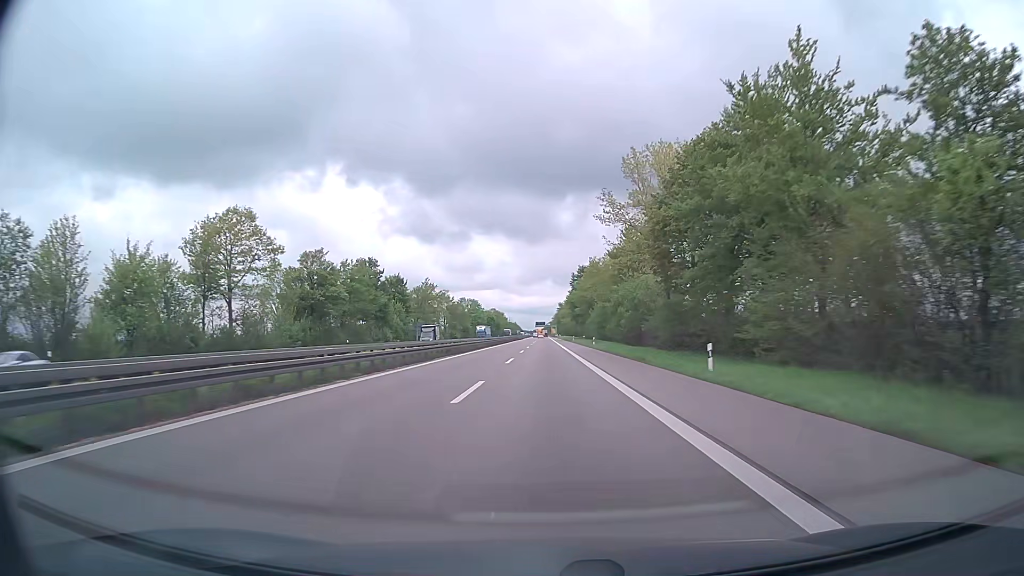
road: trunk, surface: asphalt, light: Day
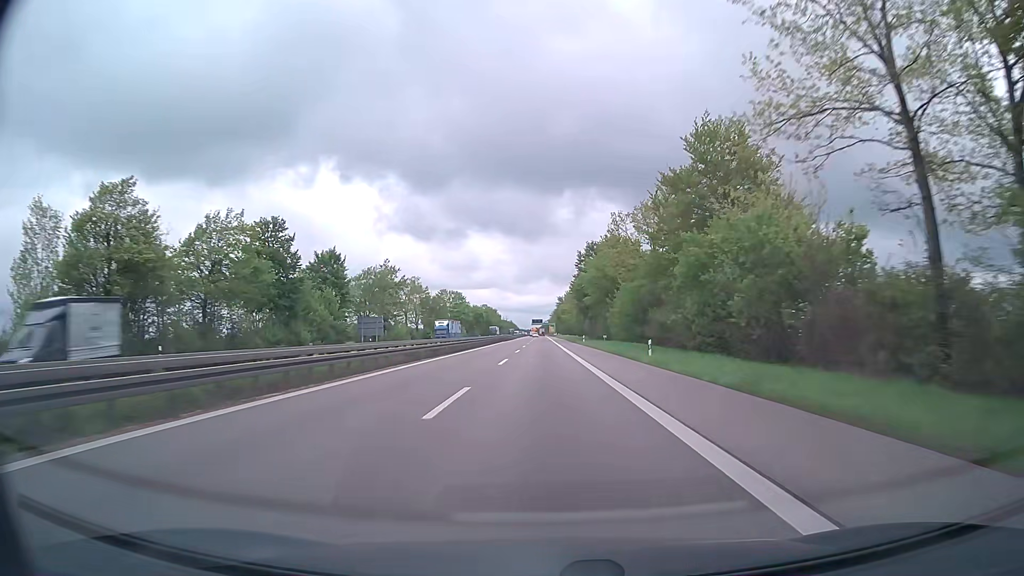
(-0.1, +38.7) m; 0°
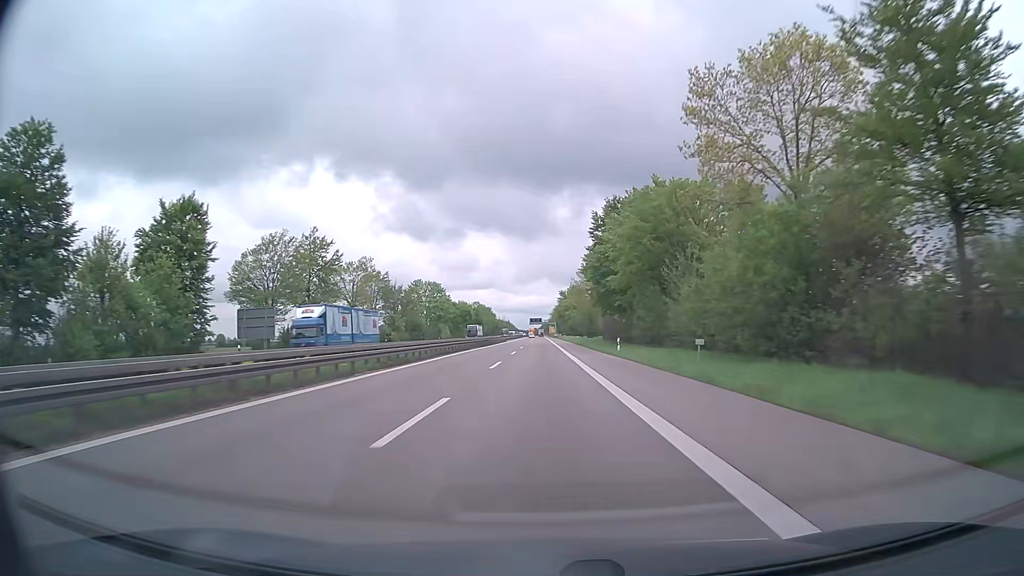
(0.0, +38.7) m; 0°
(0, +10) (0, +20) (0, +30) (0, +40) (0, +50) (0, +60) (0, +70) (0, +80) (0, +90) (0, +100) m
